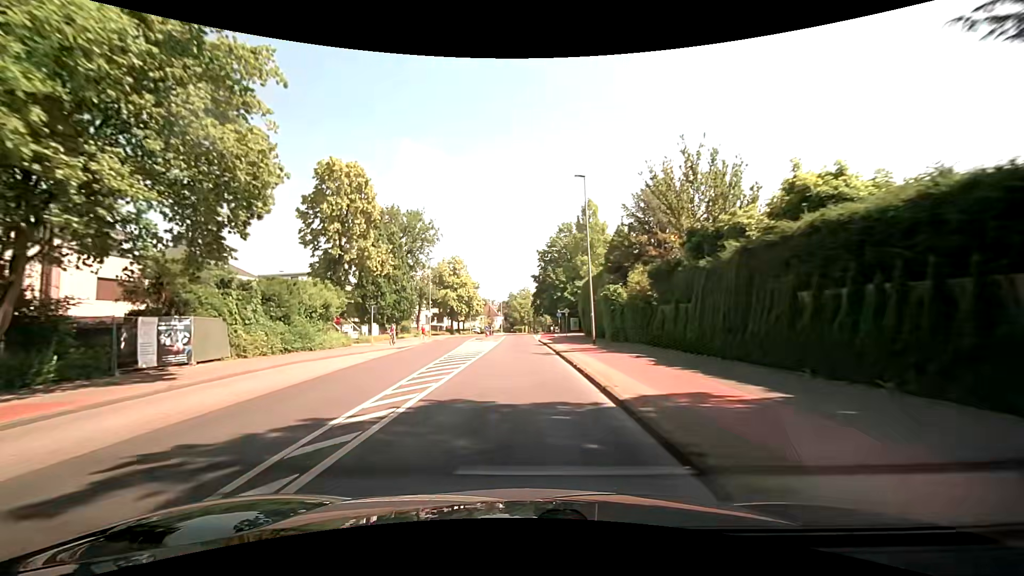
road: tertiary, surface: asphalt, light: Day
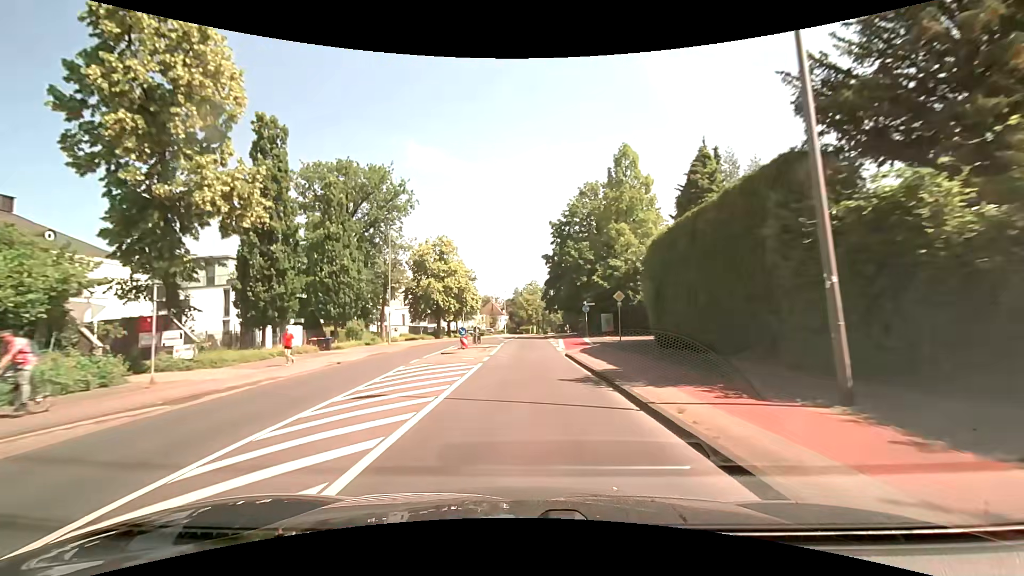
(-0.3, +22.8) m; -1°
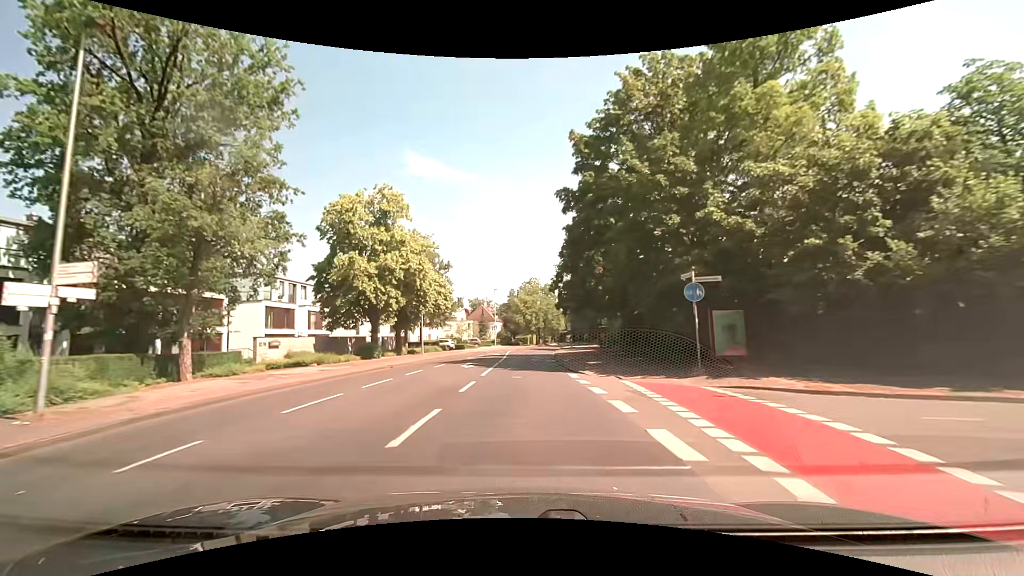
(+0.1, +30.2) m; 0°
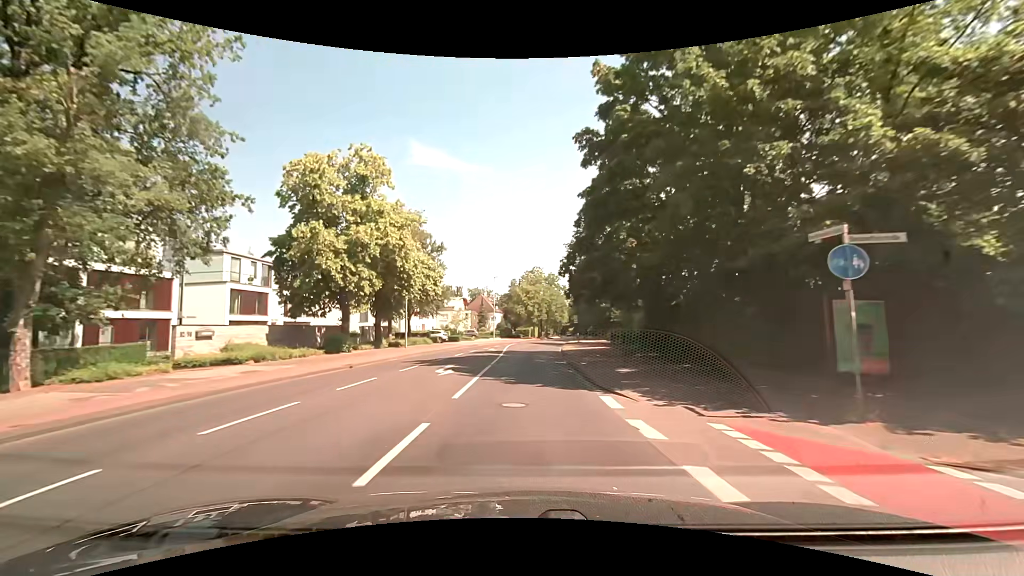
(0.0, +7.4) m; +1°
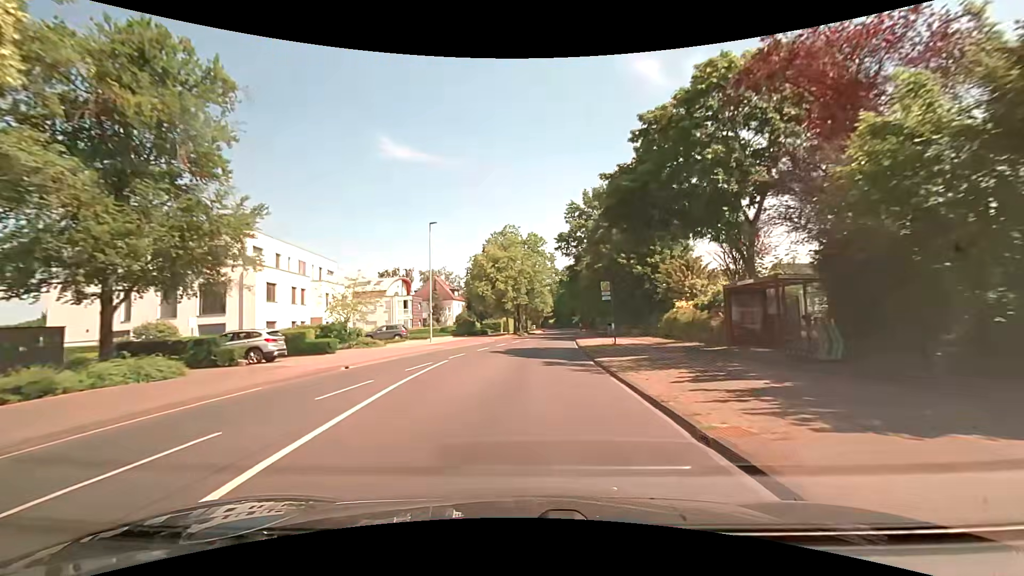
(+0.7, +38.1) m; +3°
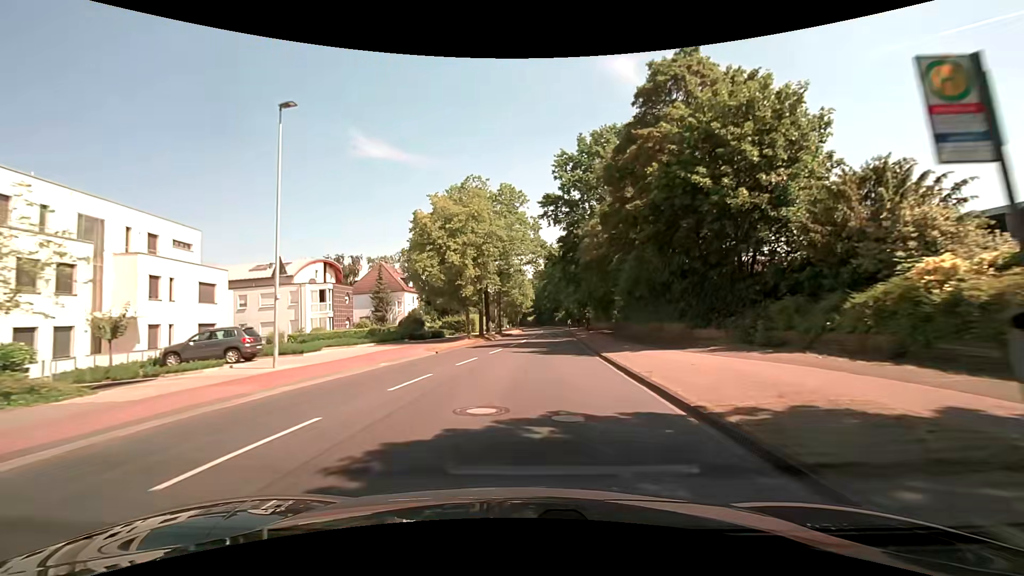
(+0.3, +23.1) m; +2°
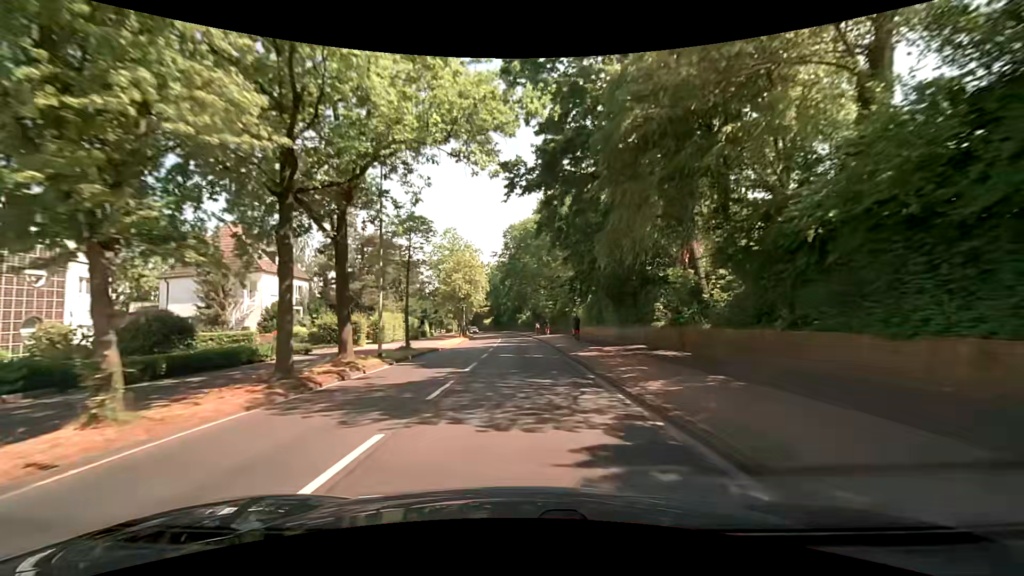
(+1.2, +30.9) m; +5°
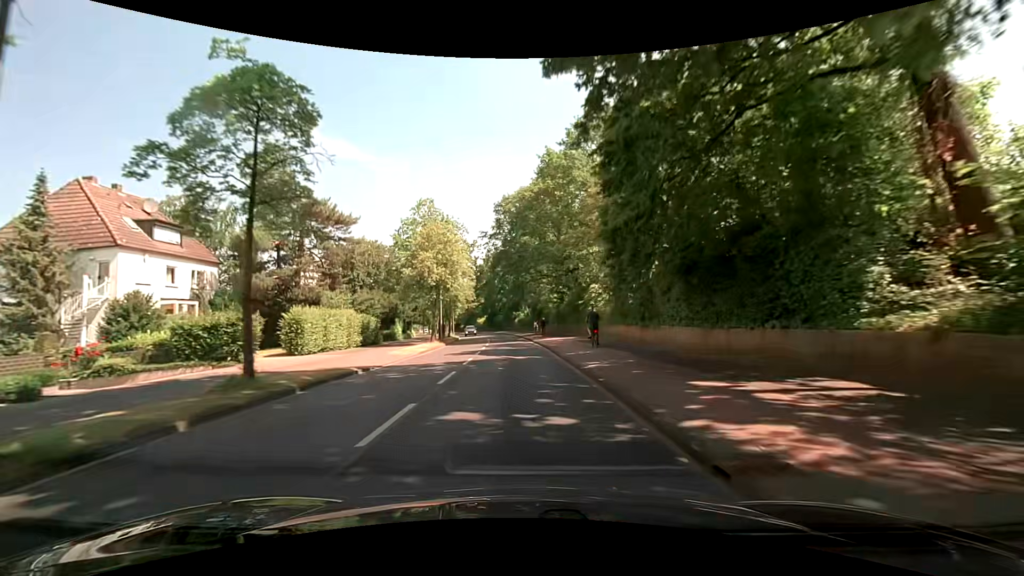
(+0.1, +15.5) m; 0°
(0, +10) (0, +20) (0, +30) (-1, +40) (-2, +50) (-2, +60) (-3, +70) (-5, +80) (-6, +90) (-8, +100) m
